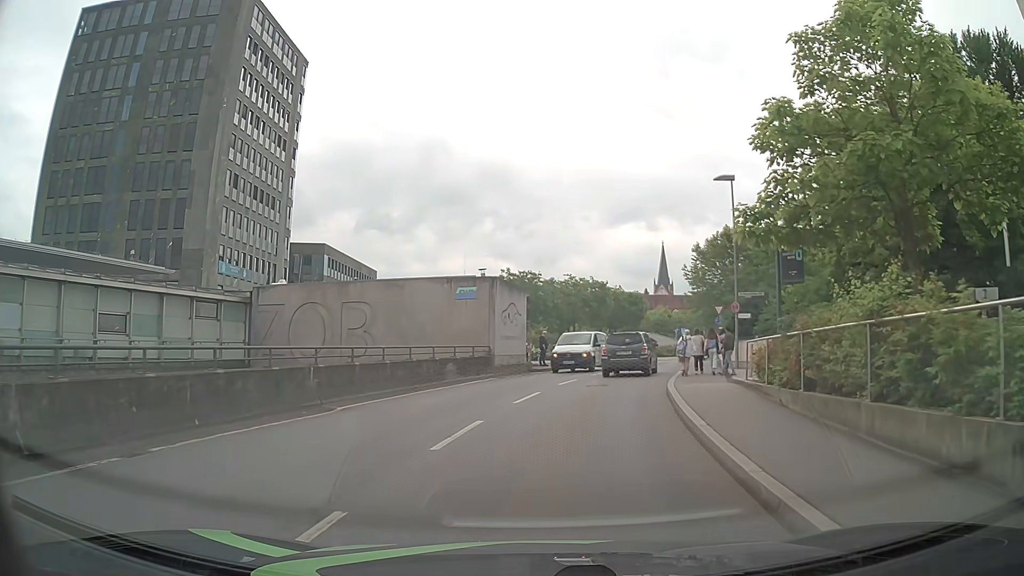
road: residential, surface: asphalt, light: Day
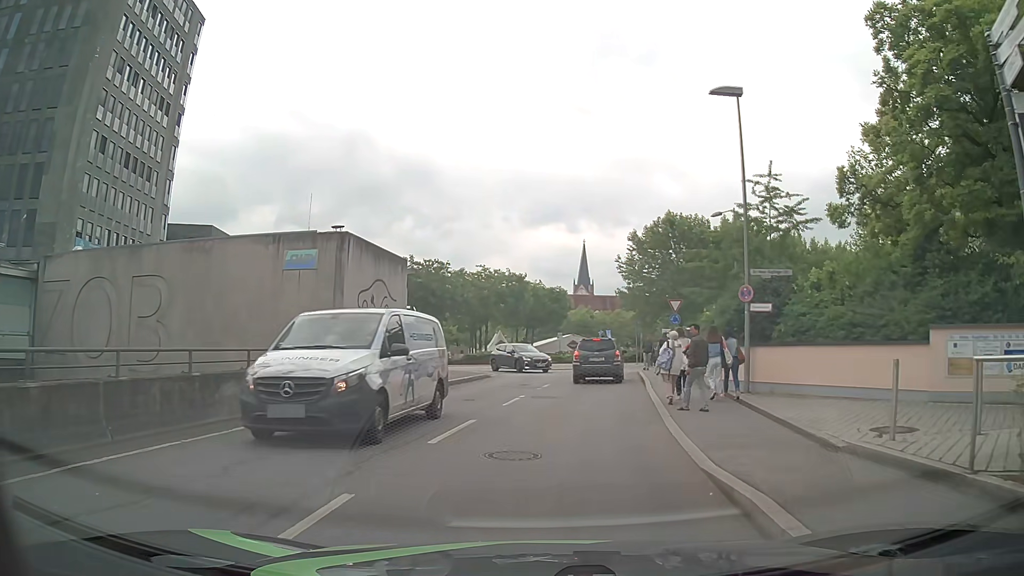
(+0.6, +11.2) m; +7°
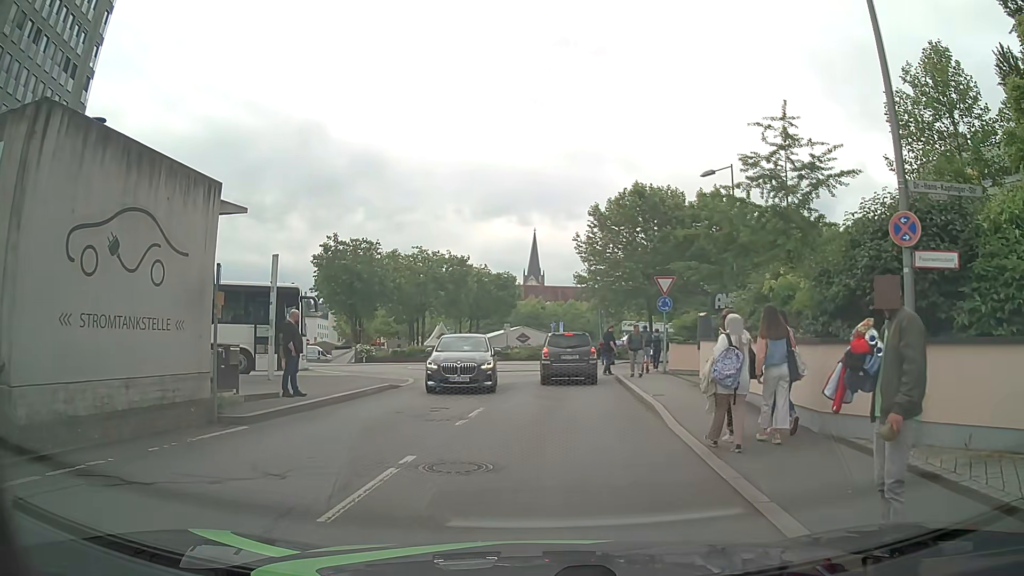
(+0.4, +9.5) m; +6°
